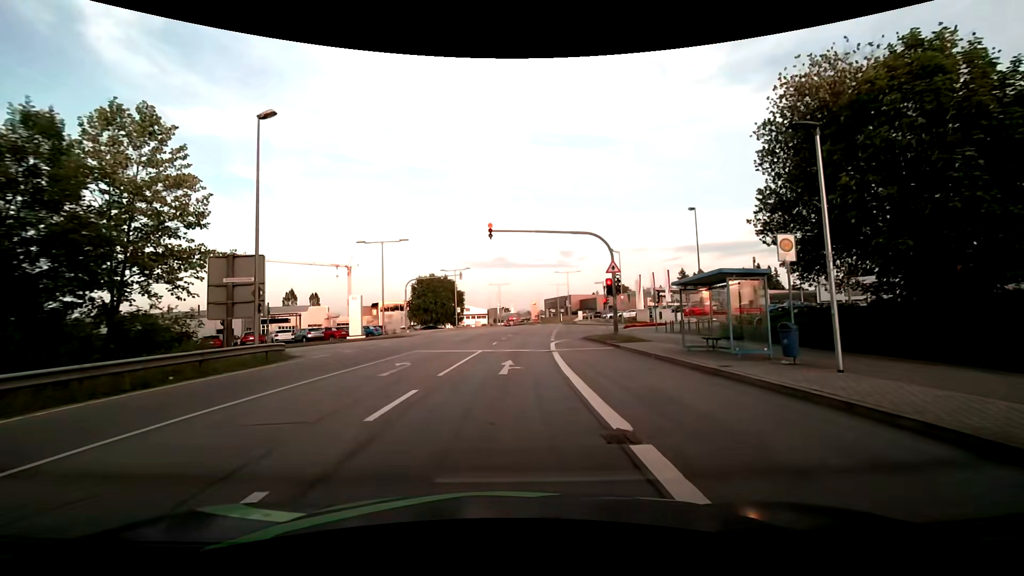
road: secondary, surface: asphalt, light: Day
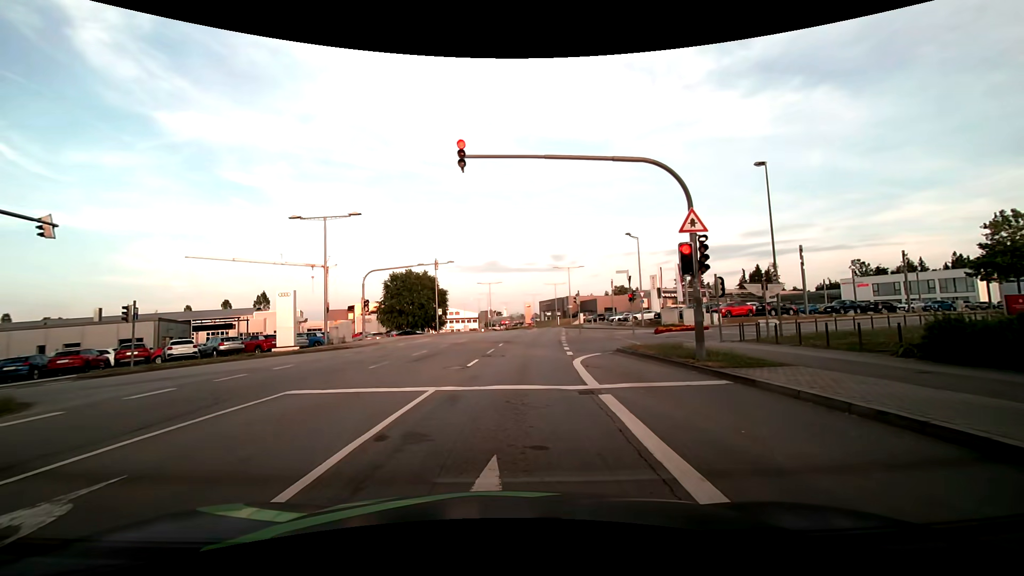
(+0.2, +12.4) m; 0°
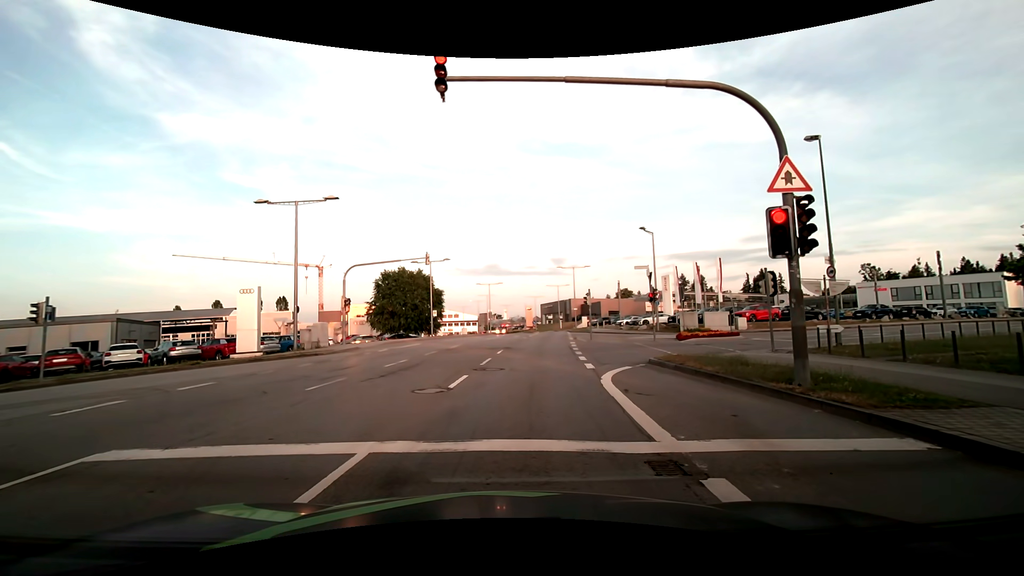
(+0.1, +4.7) m; +1°
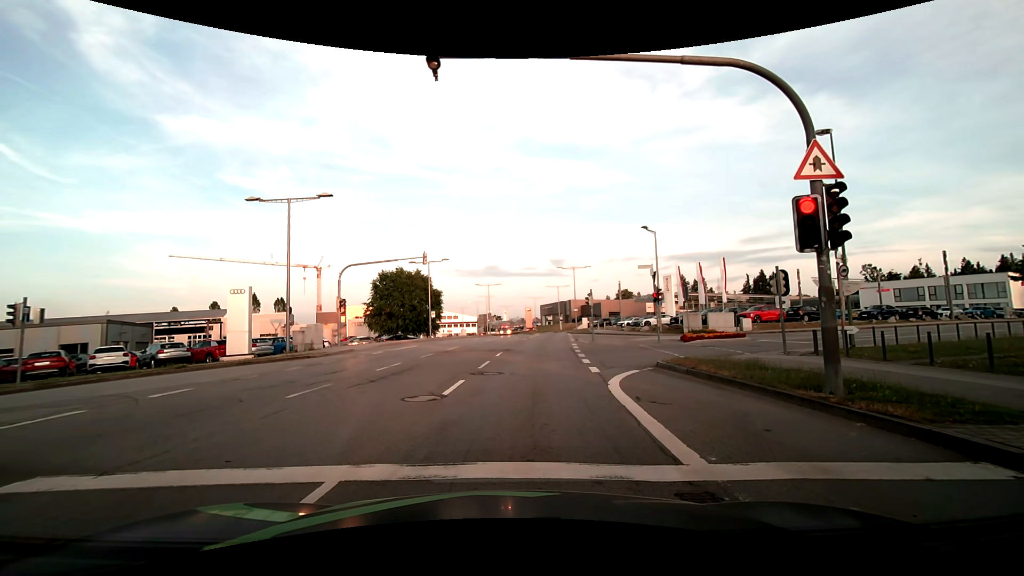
(0.0, +0.9) m; 0°
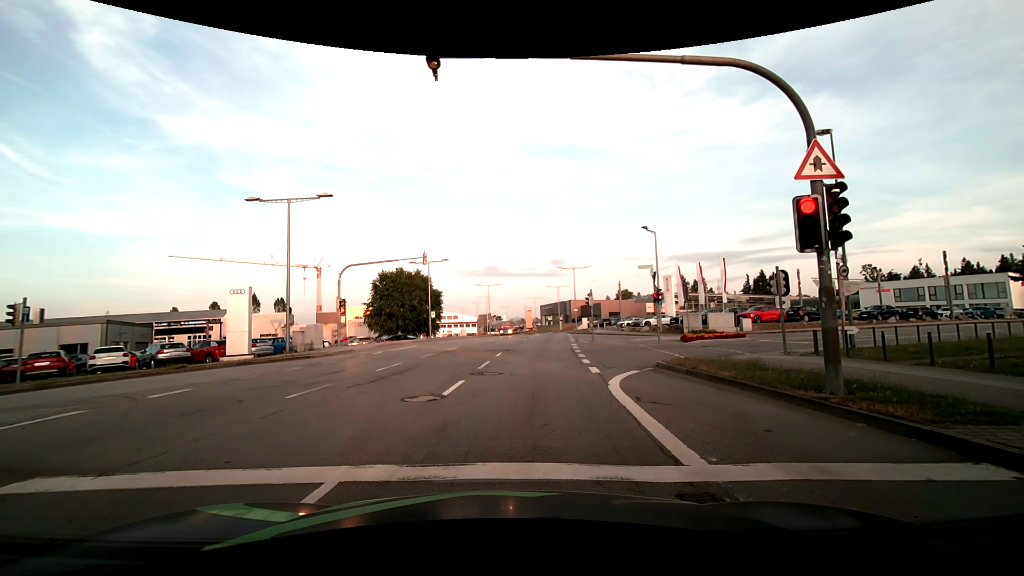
(0.0, +0.1) m; 0°
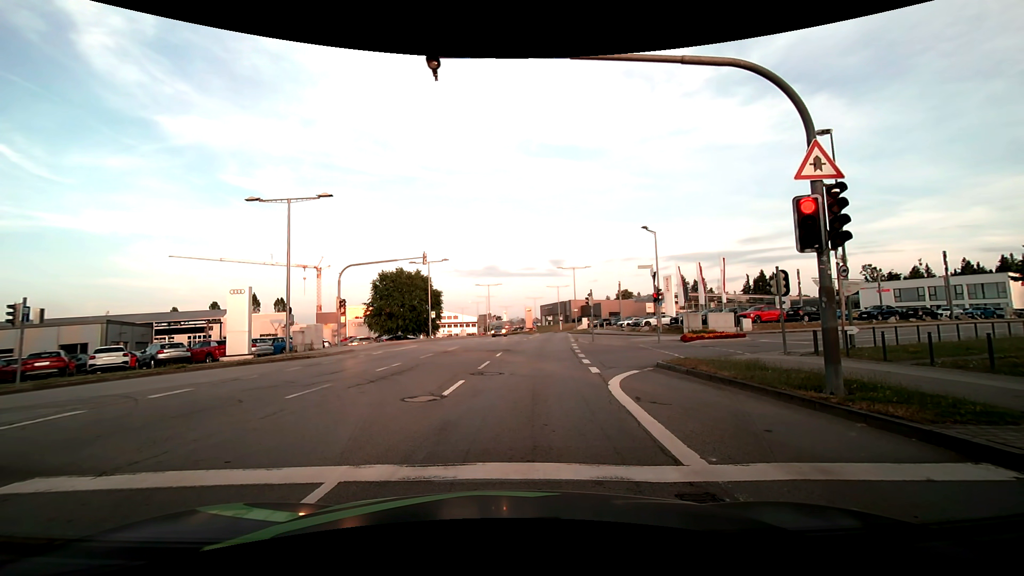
(0.0, 0.0) m; 0°
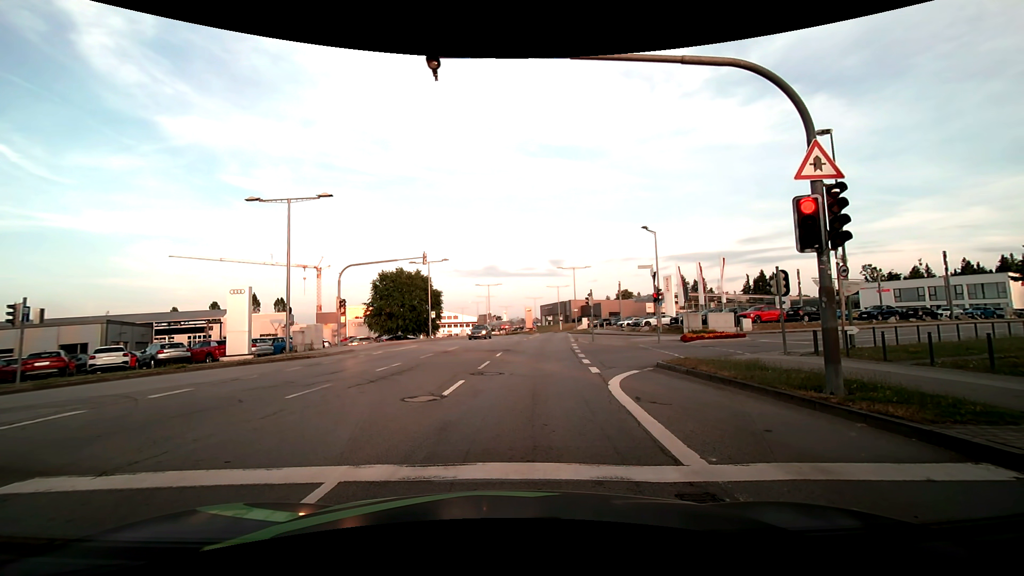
(0.0, 0.0) m; 0°
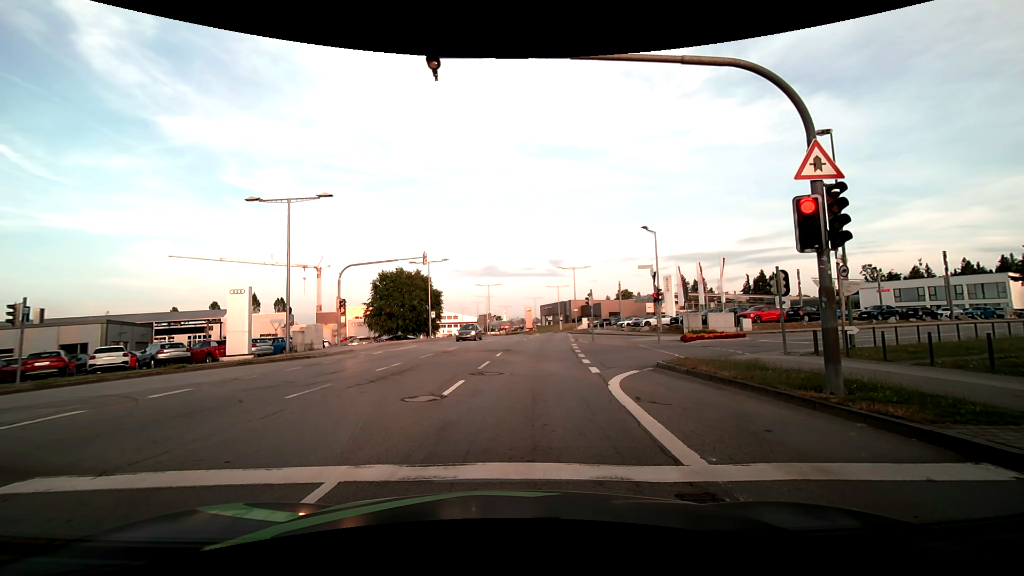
(0.0, 0.0) m; 0°
(0, +10) (+1, +20) (+2, +30) (+3, +40) (+4, +50) (+5, +60) (+7, +70) (+7, +80) (+8, +90) (+7, +100) m
